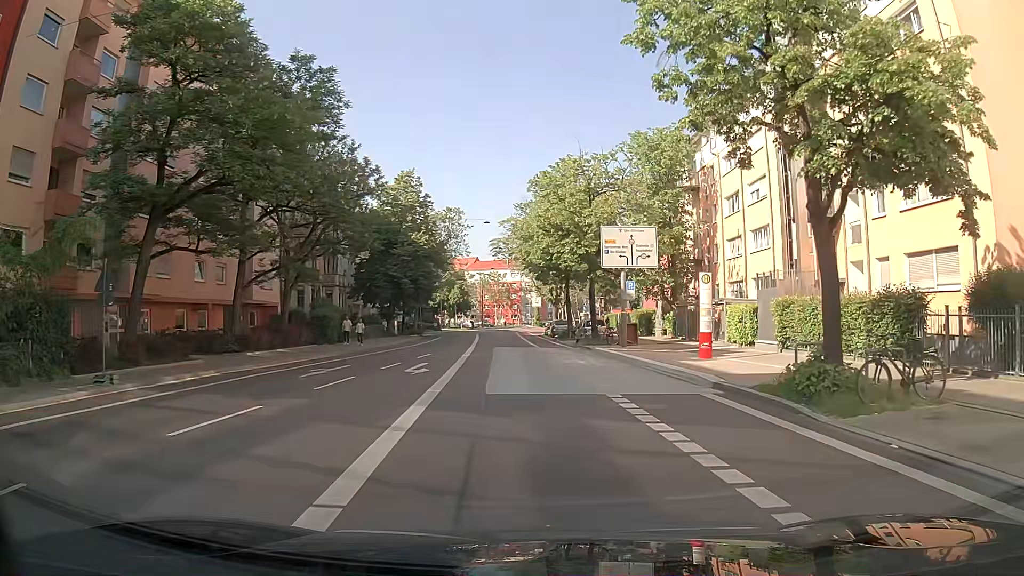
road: secondary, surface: asphalt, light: Day
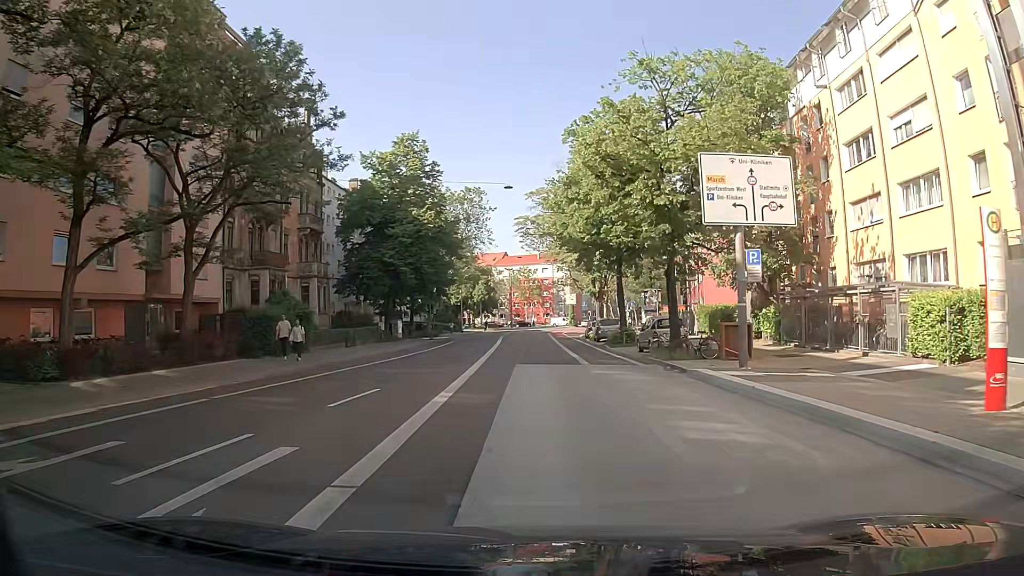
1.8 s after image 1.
(-0.5, +14.9) m; -4°
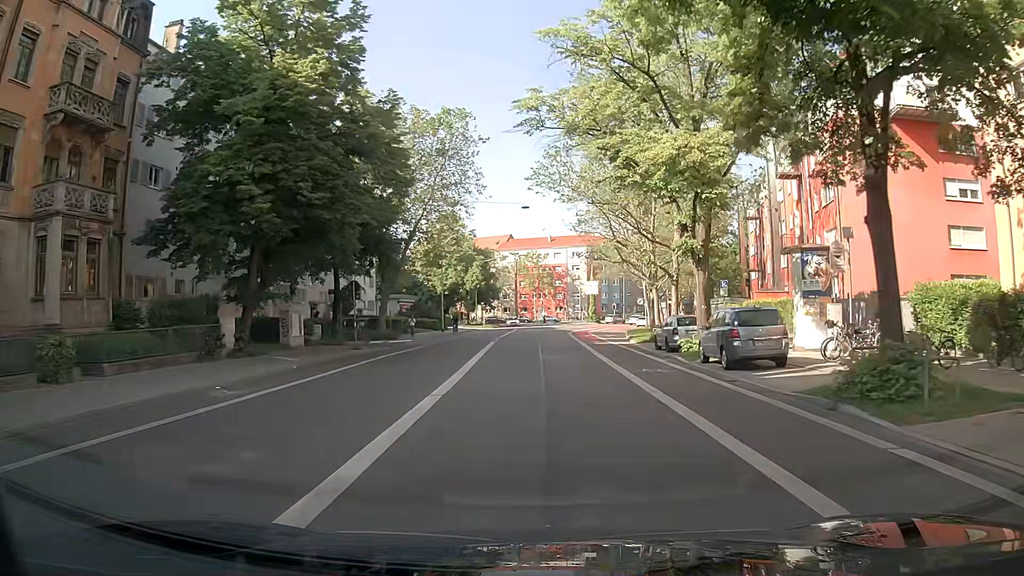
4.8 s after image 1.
(-0.1, +29.4) m; 0°
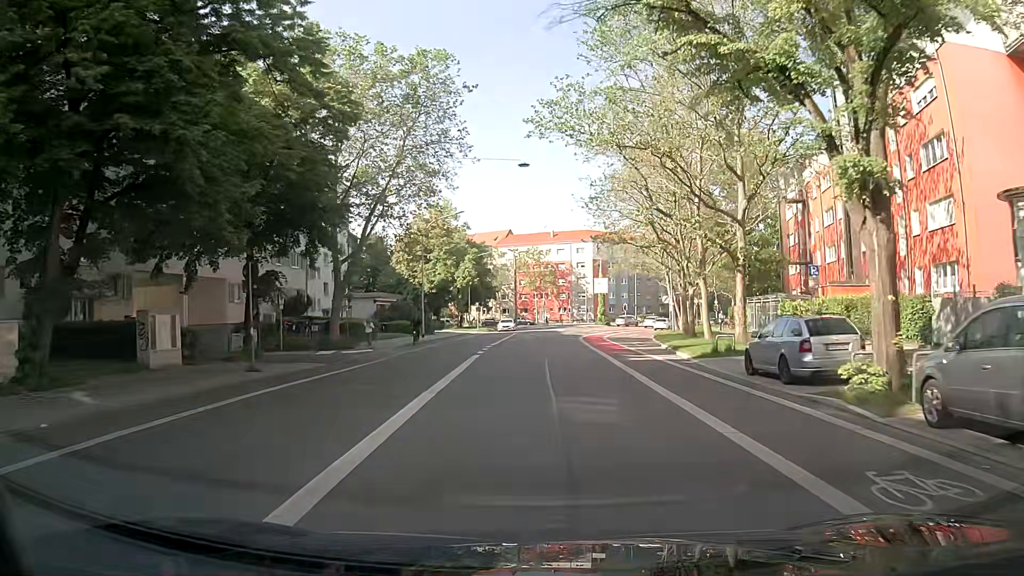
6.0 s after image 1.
(-0.1, +12.4) m; +1°
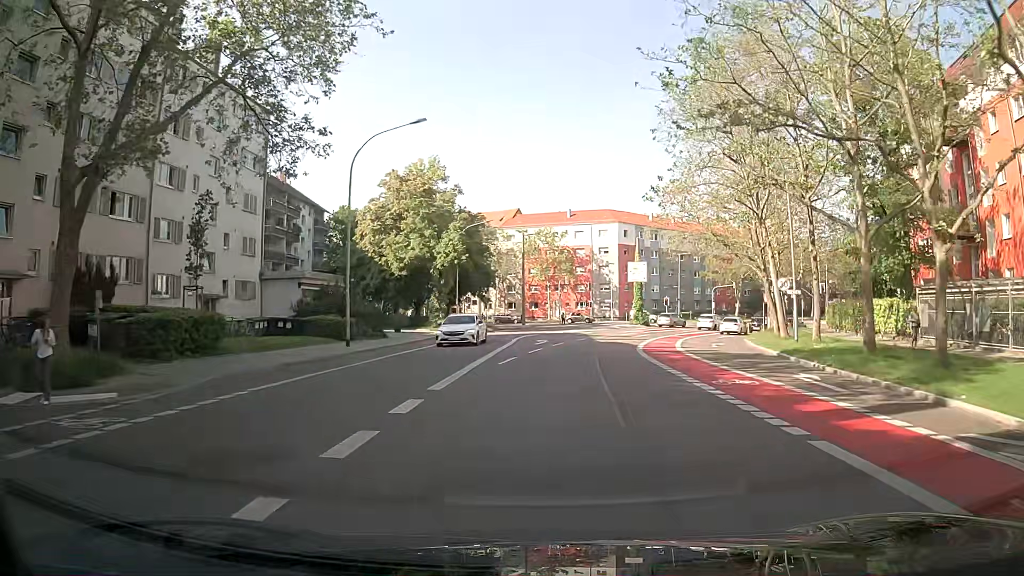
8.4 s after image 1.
(-0.7, +24.4) m; -3°
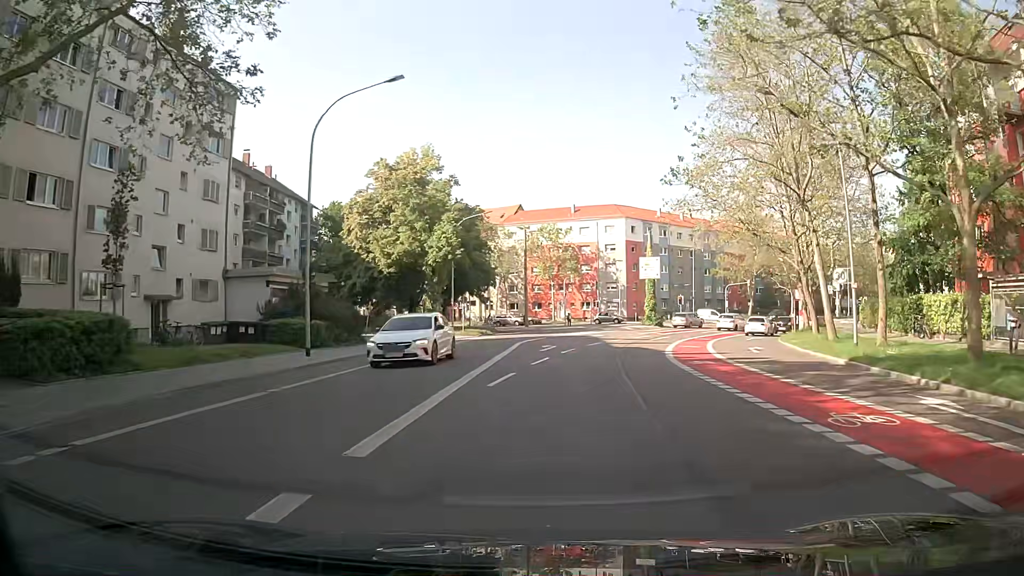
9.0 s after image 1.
(0.0, +5.8) m; +1°
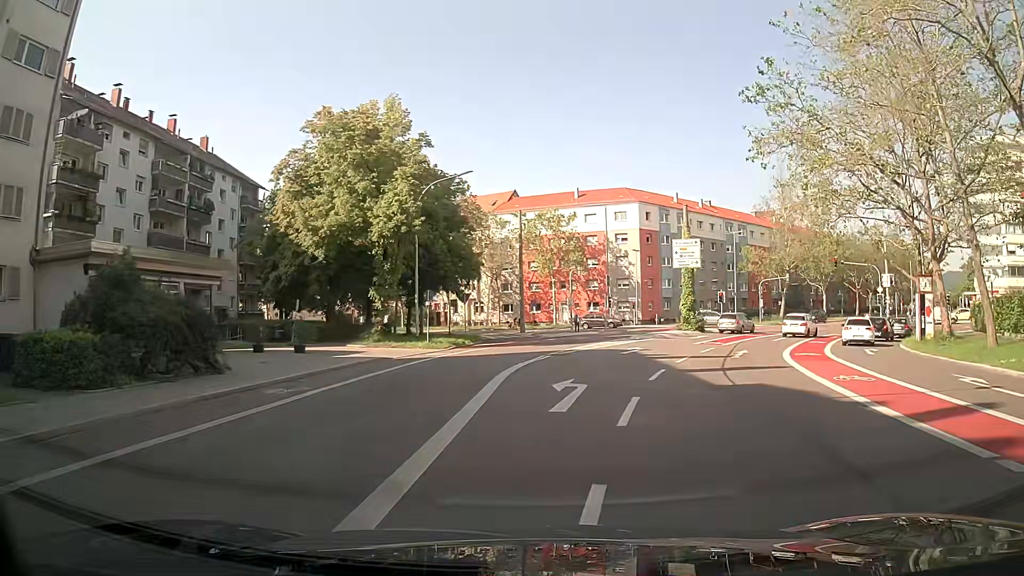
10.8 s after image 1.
(-0.3, +16.5) m; 0°
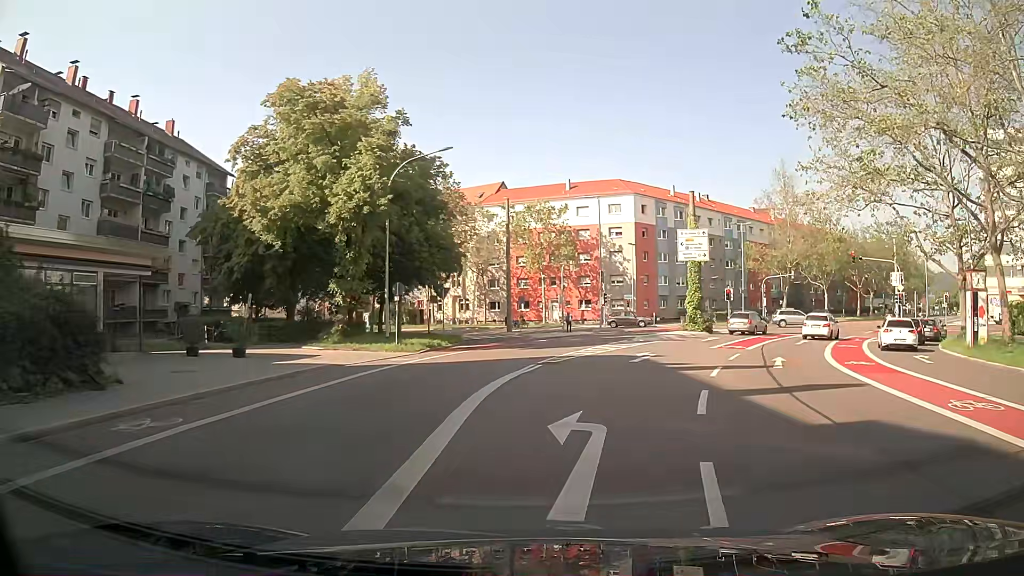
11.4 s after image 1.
(0.0, +5.2) m; +1°
